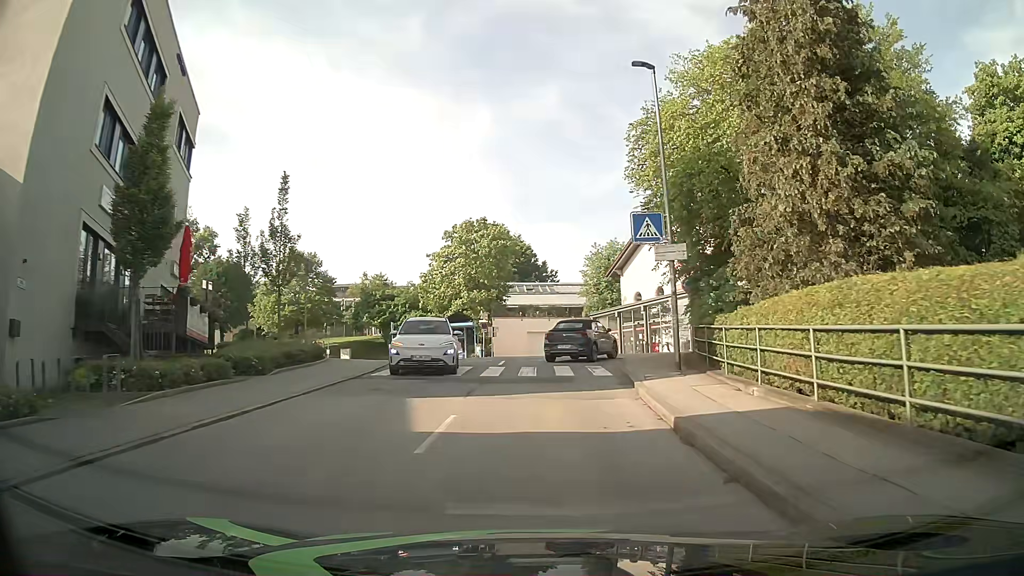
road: unclassified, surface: asphalt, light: Day
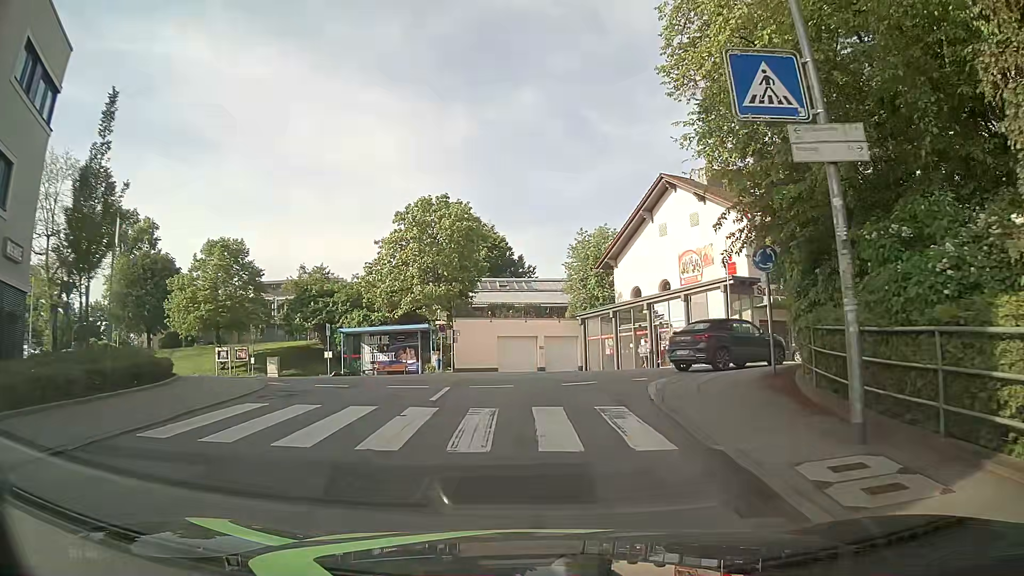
(+0.1, +10.4) m; 0°
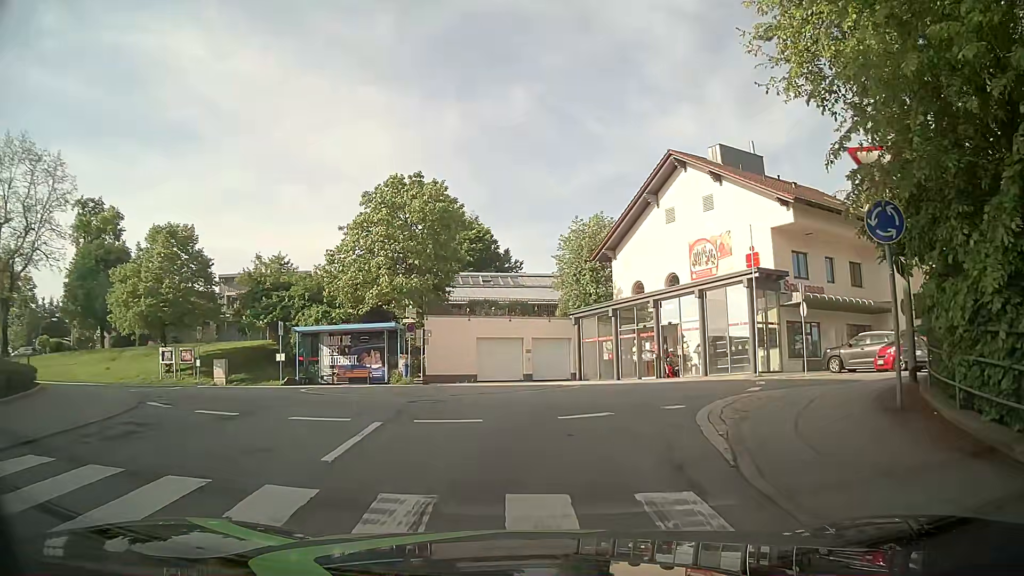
(+0.1, +5.6) m; +1°
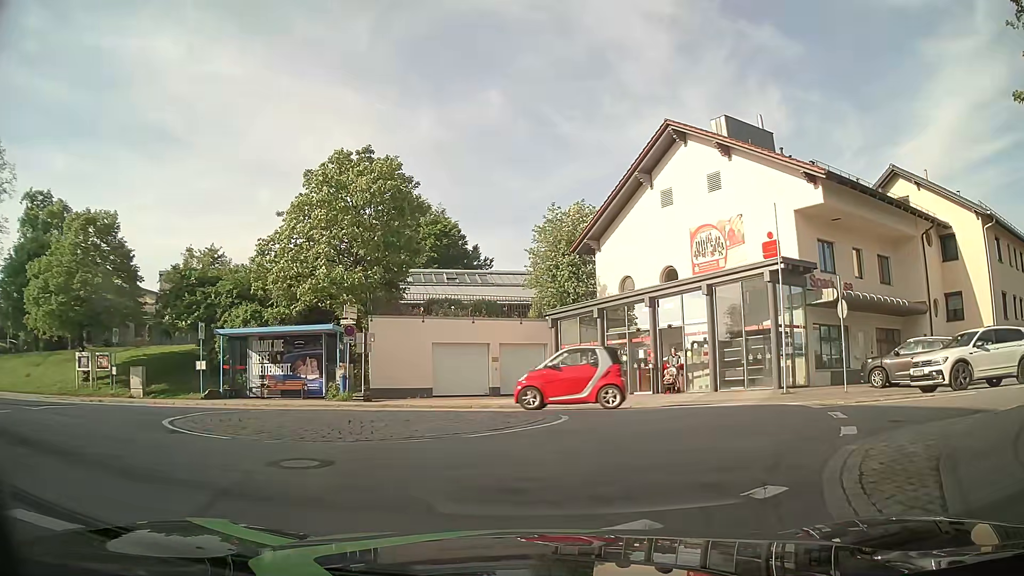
(+0.1, +5.8) m; +1°
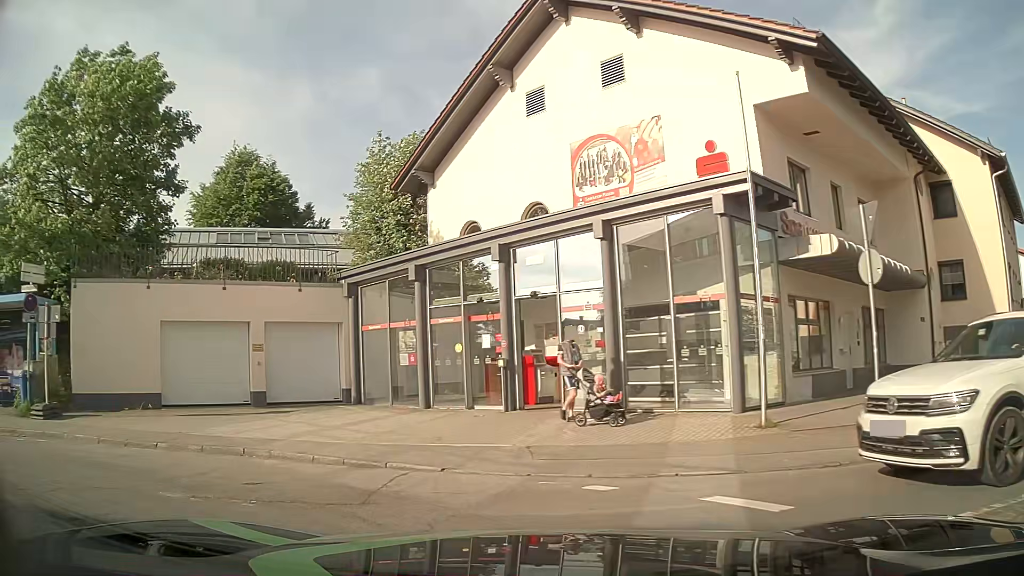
(+2.2, +10.6) m; +14°
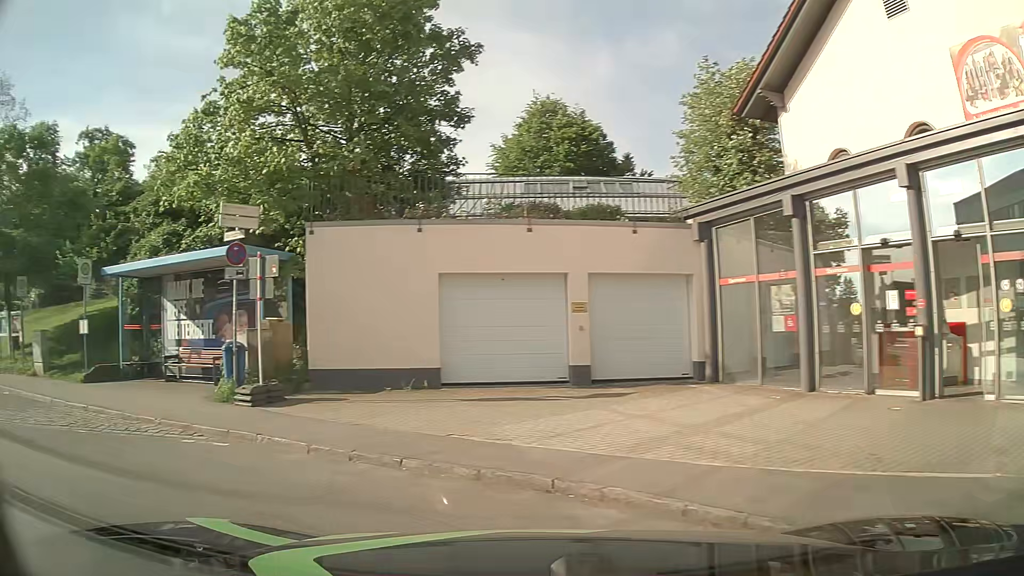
(-0.9, +4.4) m; -27°
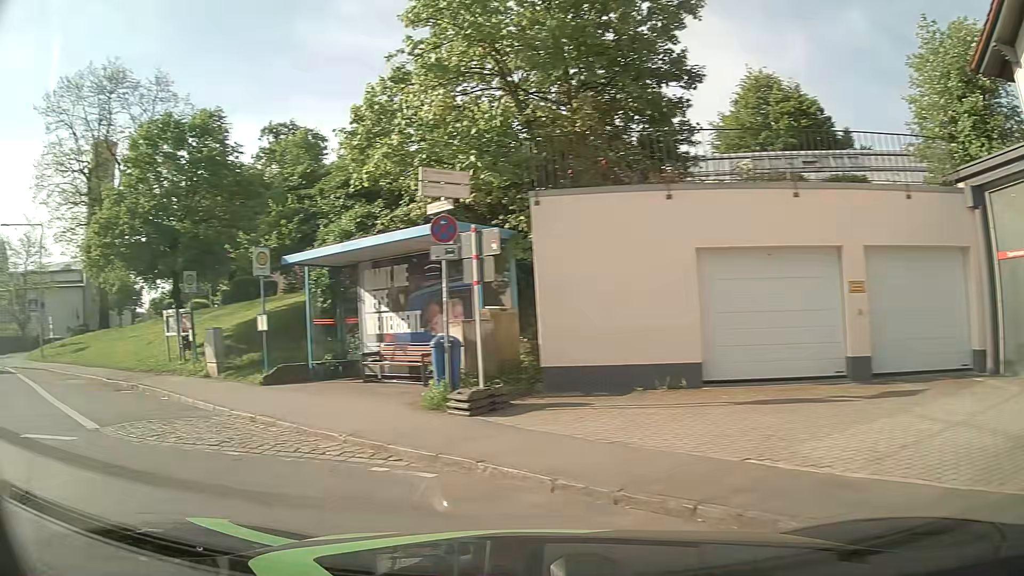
(-0.3, +2.3) m; -17°
